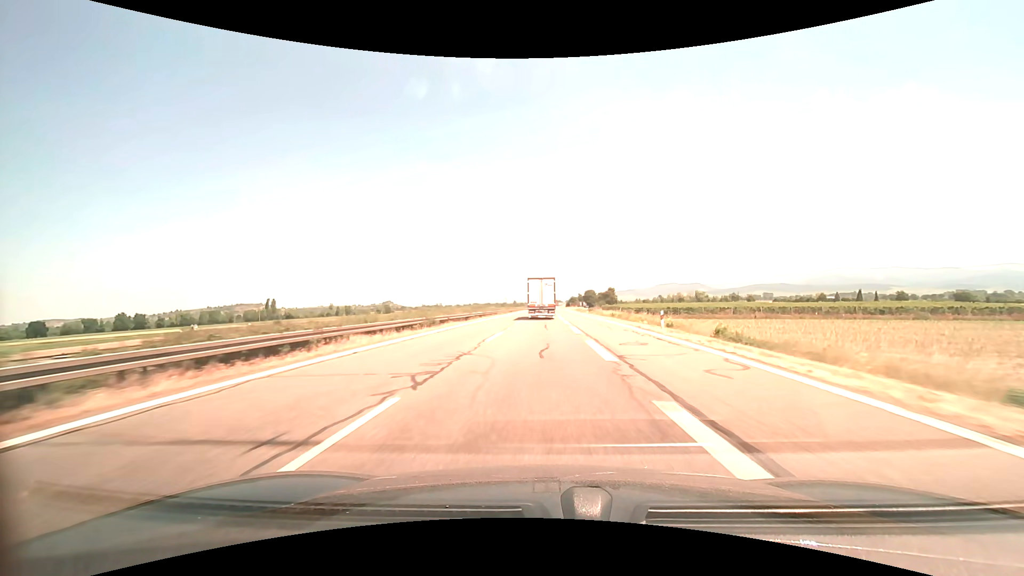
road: motorway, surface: asphalt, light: Day
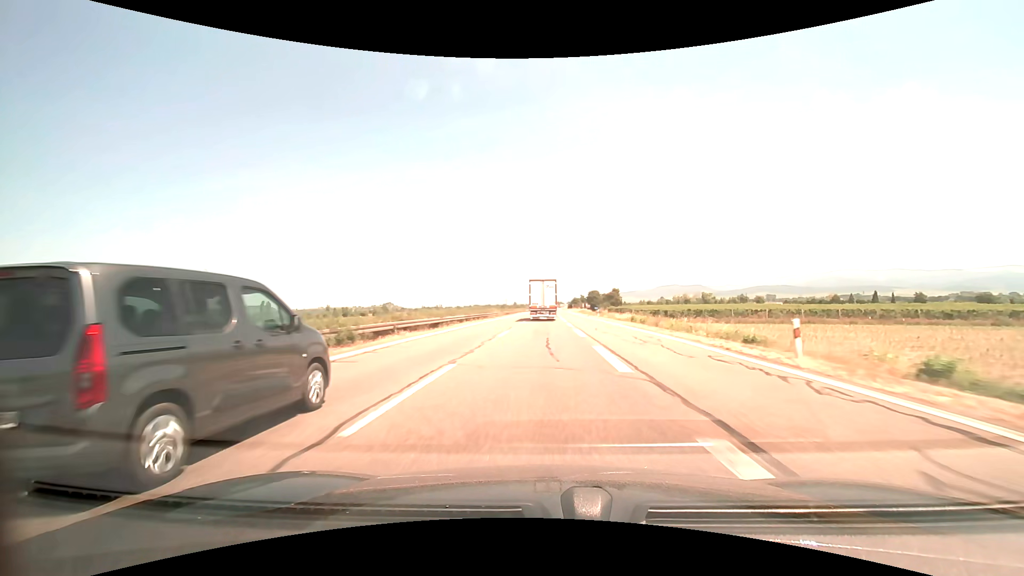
(0.0, +13.7) m; 0°
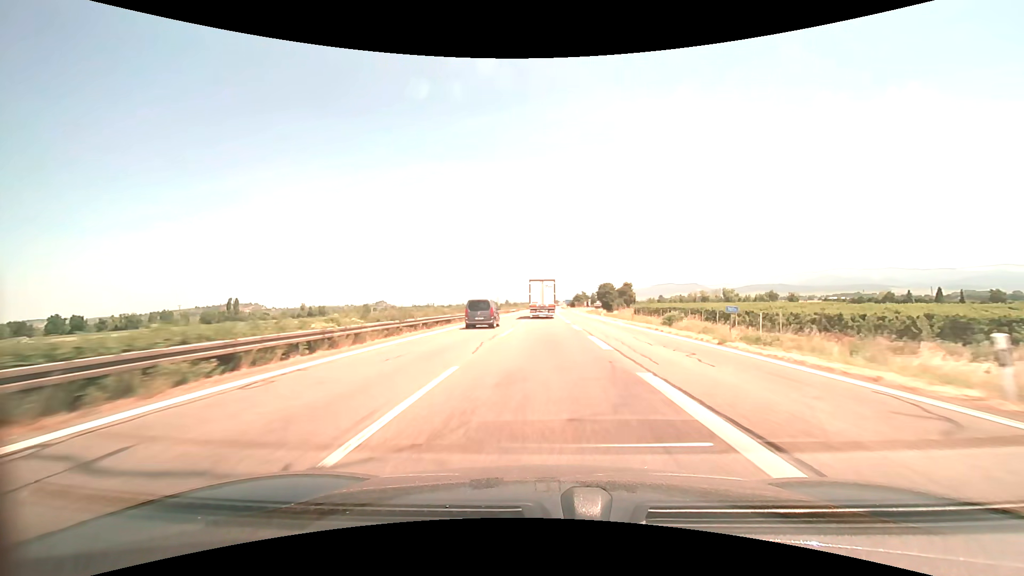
(0.0, +54.9) m; 0°
(0, +10) (0, +20) (0, +30) (0, +40) (0, +50) (0, +60) (0, +70) (0, +80) (0, +90) (+1, +100) m
